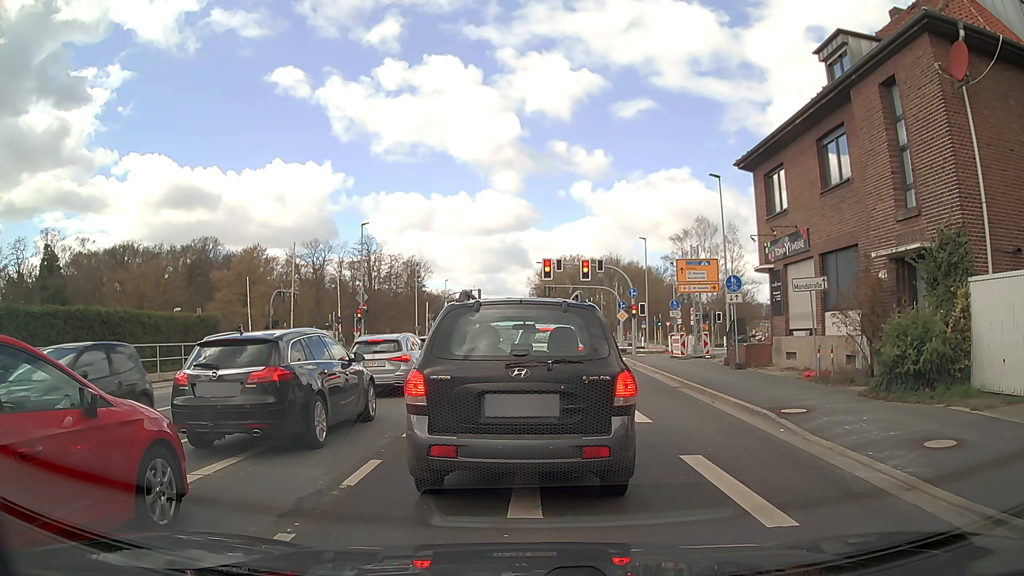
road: secondary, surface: asphalt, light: Day
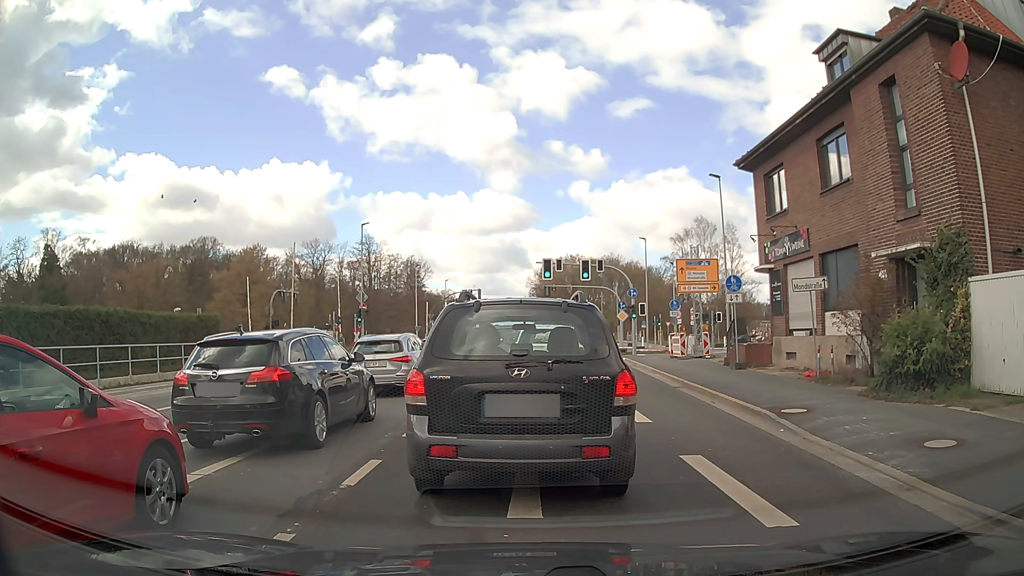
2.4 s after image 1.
(0.0, 0.0) m; 0°
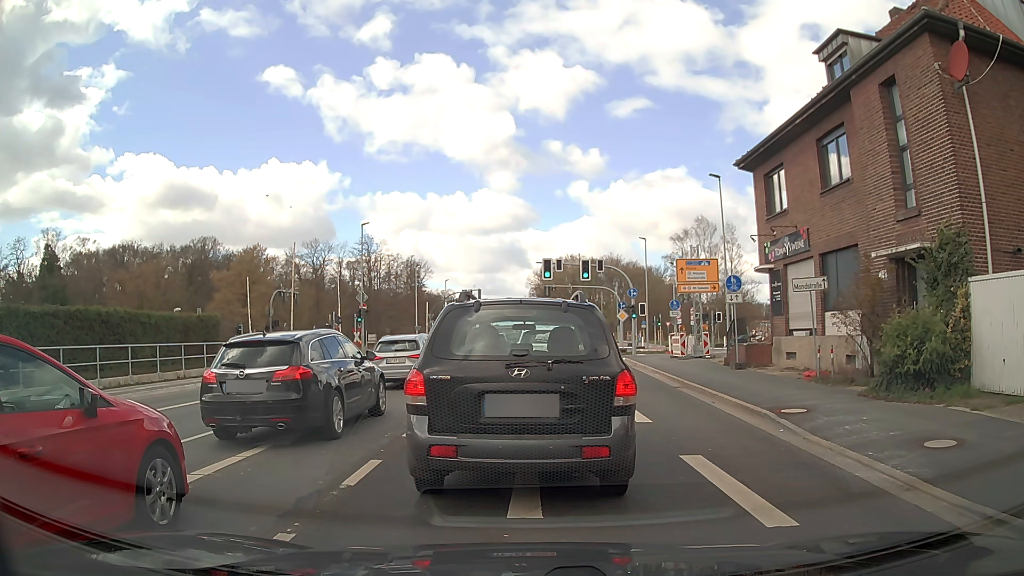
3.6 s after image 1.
(0.0, 0.0) m; 0°
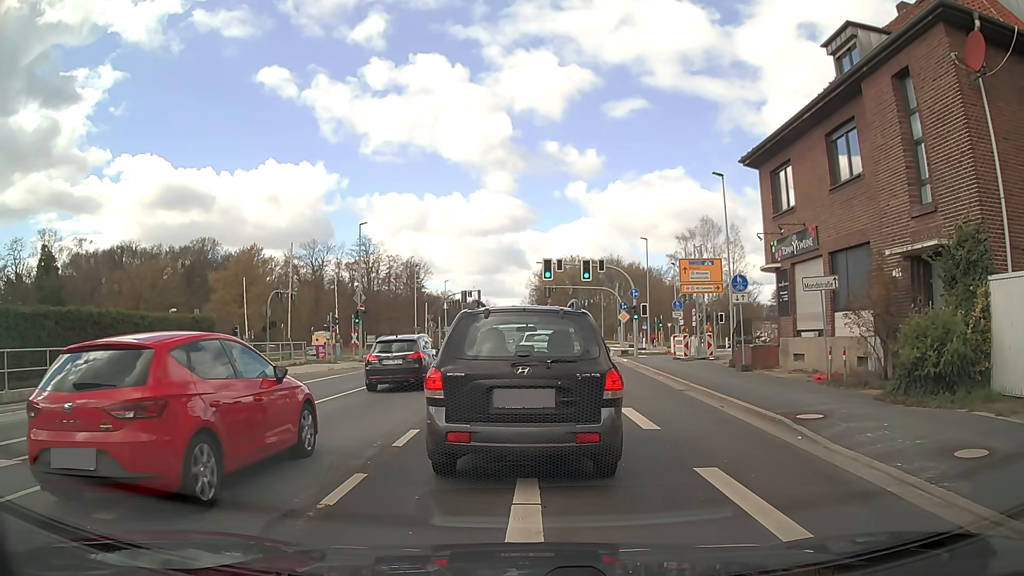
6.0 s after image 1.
(0.0, +0.7) m; 0°
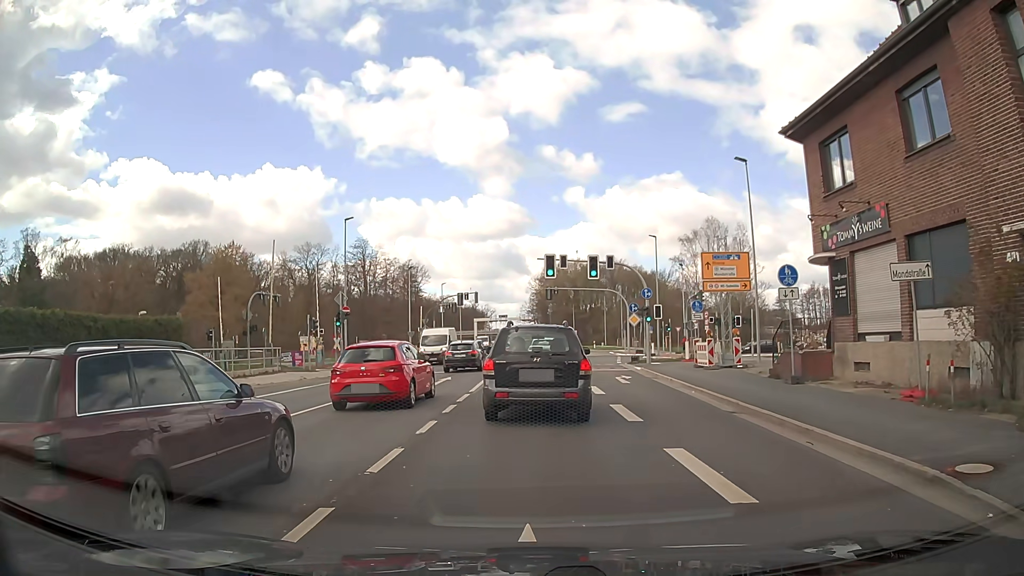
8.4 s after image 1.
(+0.1, +4.8) m; -1°
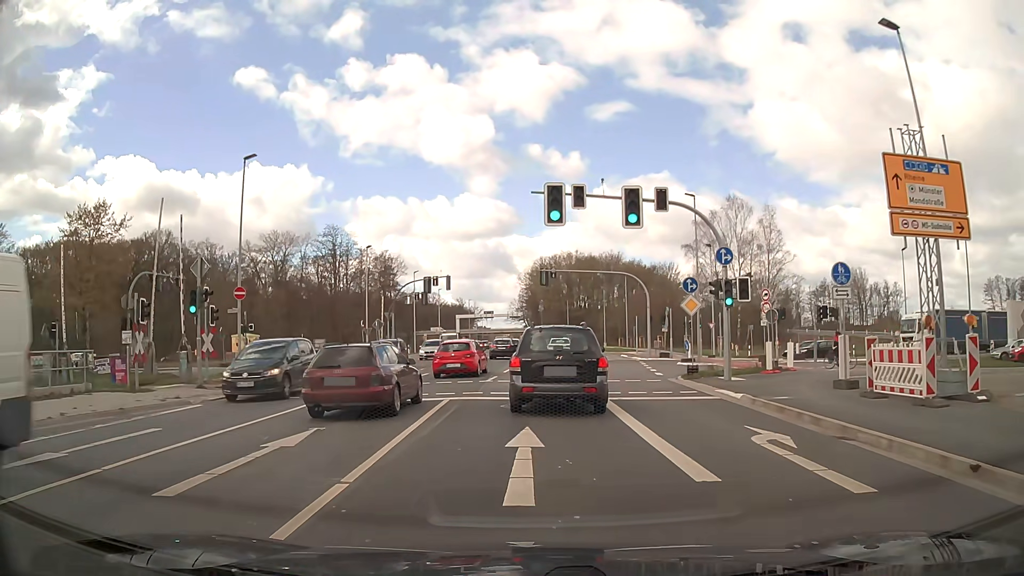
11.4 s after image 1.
(-0.1, +17.3) m; 0°
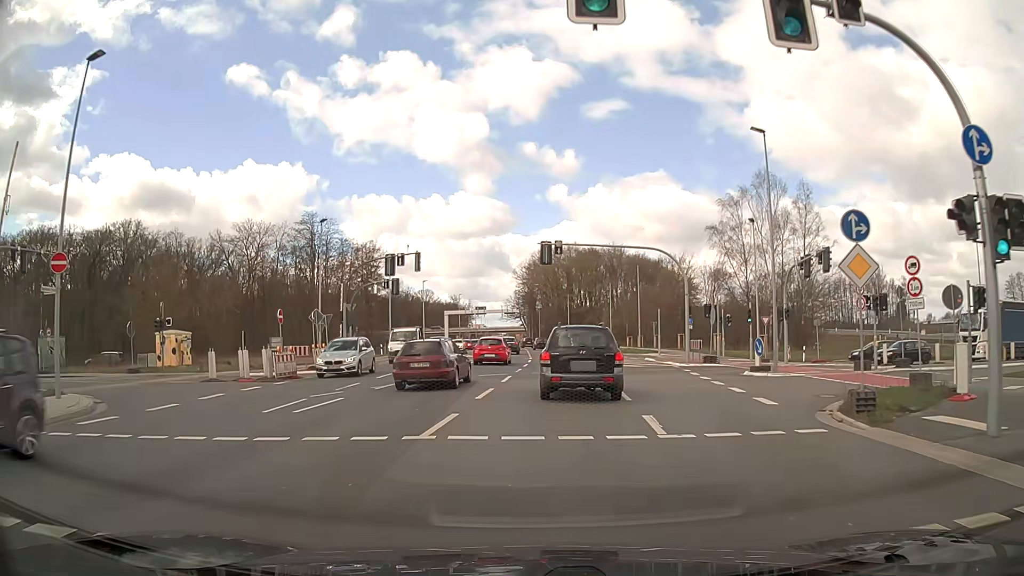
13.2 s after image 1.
(0.0, +13.8) m; 0°
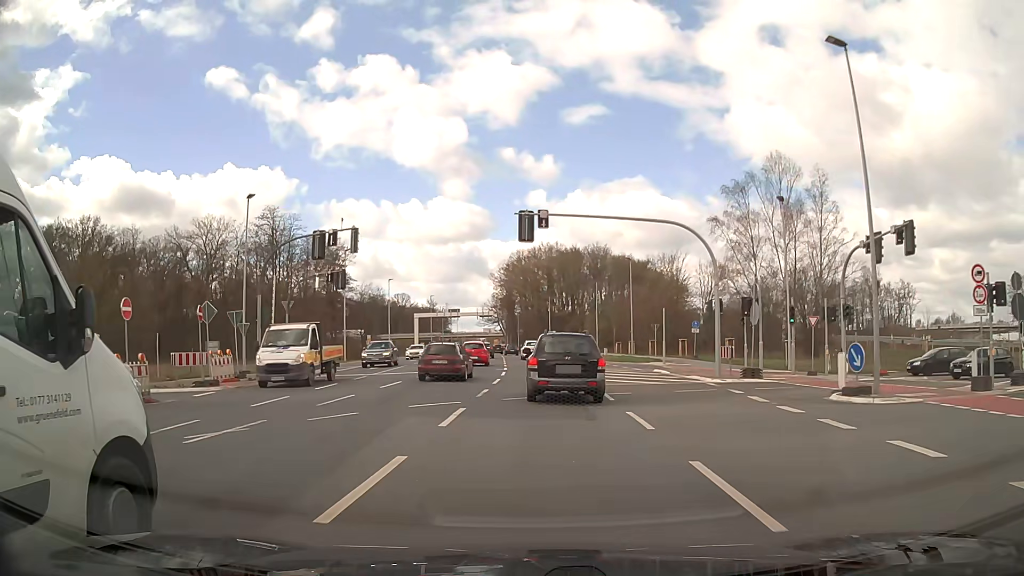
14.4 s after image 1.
(+0.2, +10.6) m; +1°
(0, +10) (+1, +20) (+1, +30) (+1, +40) (+1, +50) (+1, +60) (0, +70) (0, +80) (-1, +90) (-1, +100) m
